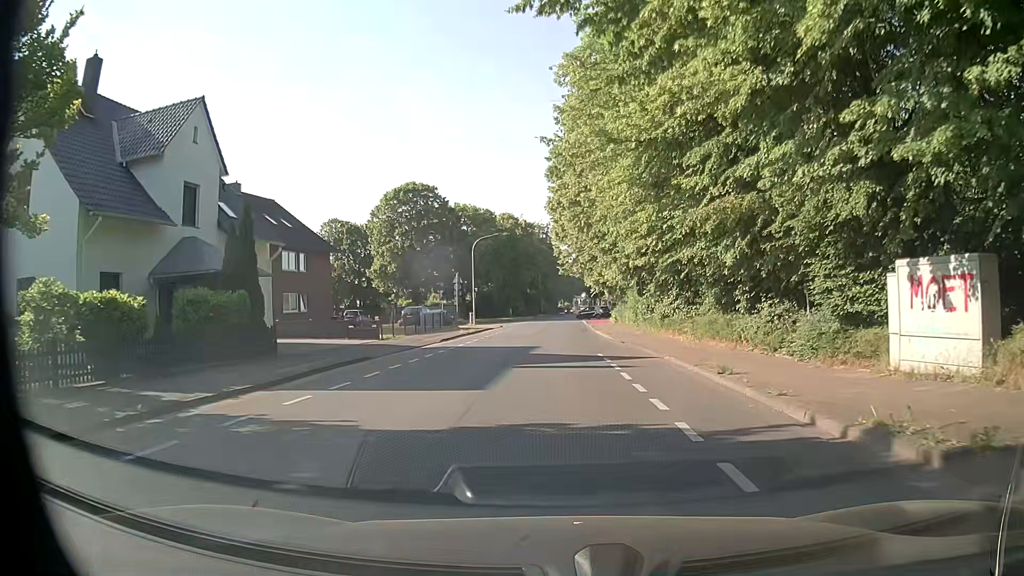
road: unclassified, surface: asphalt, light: Day
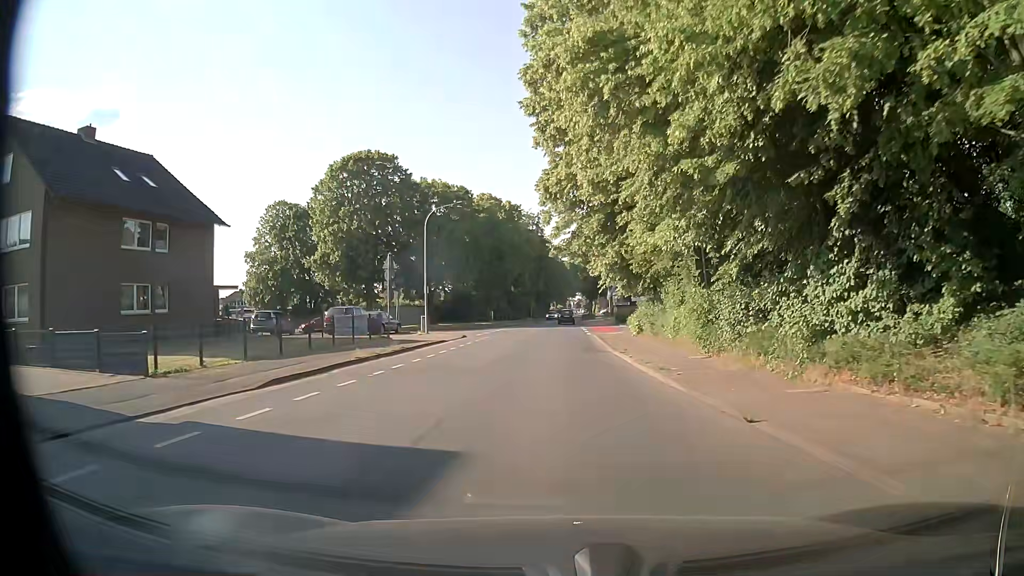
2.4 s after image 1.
(+0.1, +18.5) m; +1°
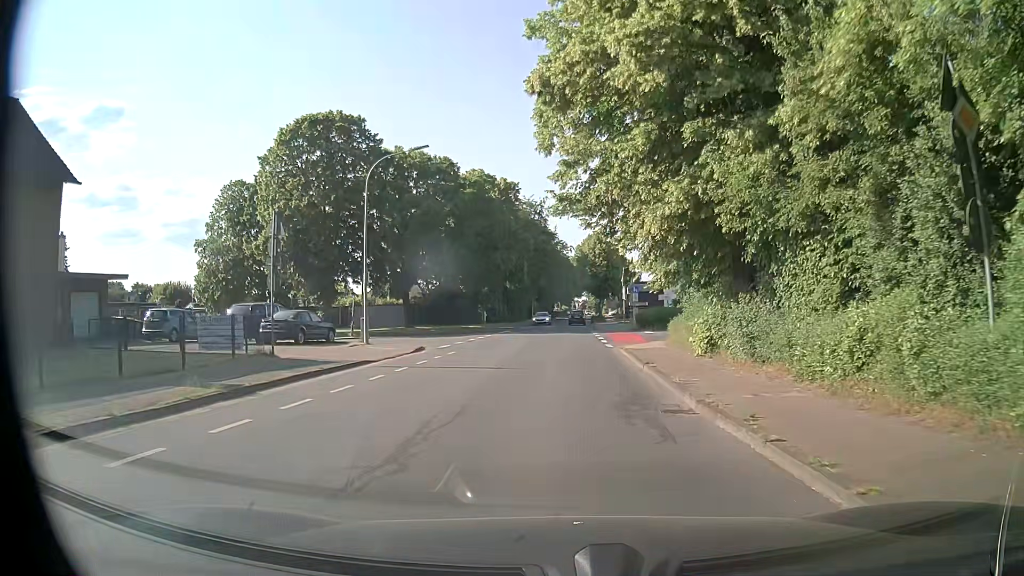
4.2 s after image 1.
(-0.2, +13.9) m; -1°
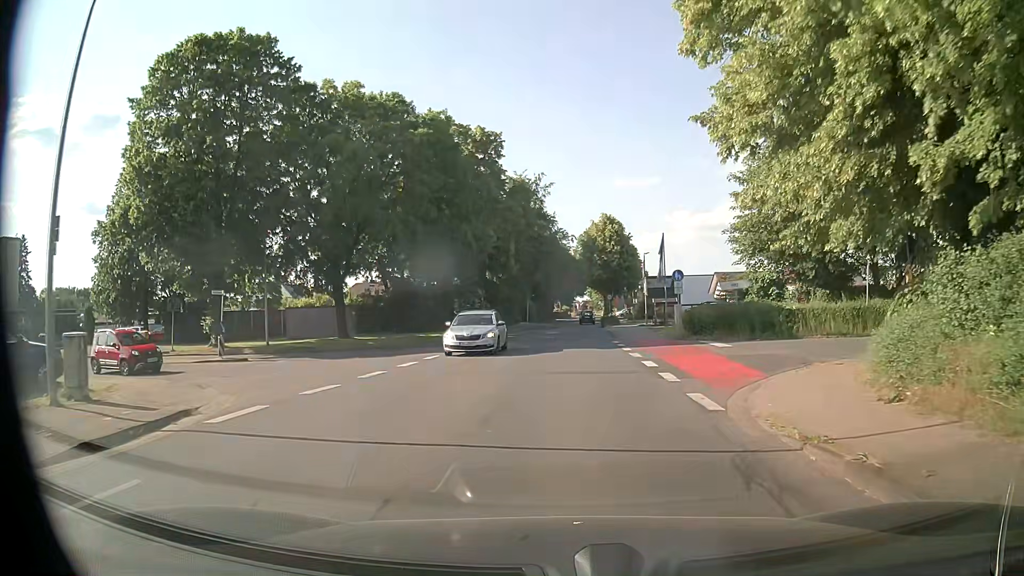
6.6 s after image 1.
(-0.1, +18.5) m; 0°
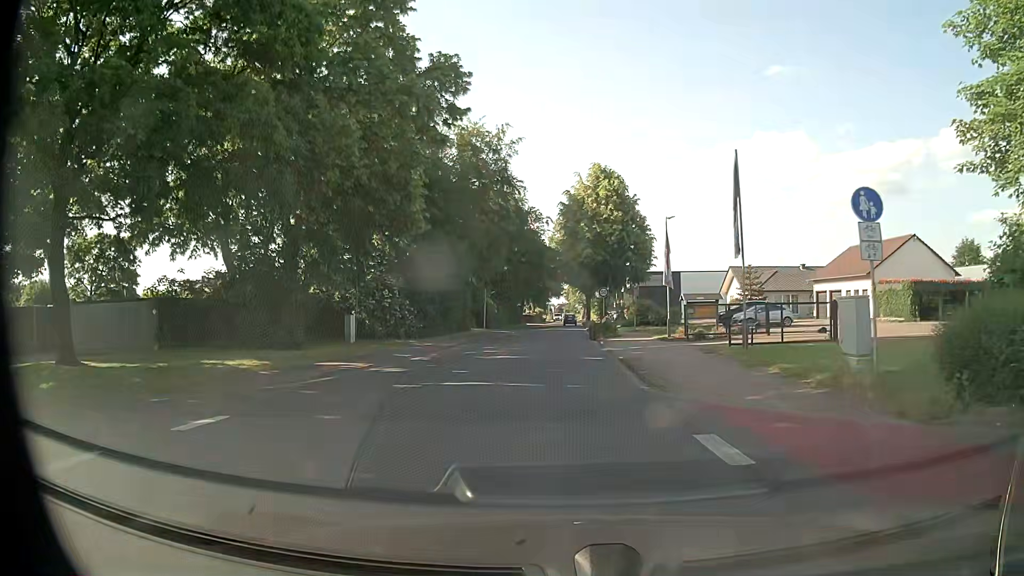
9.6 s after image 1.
(+0.9, +23.8) m; +2°
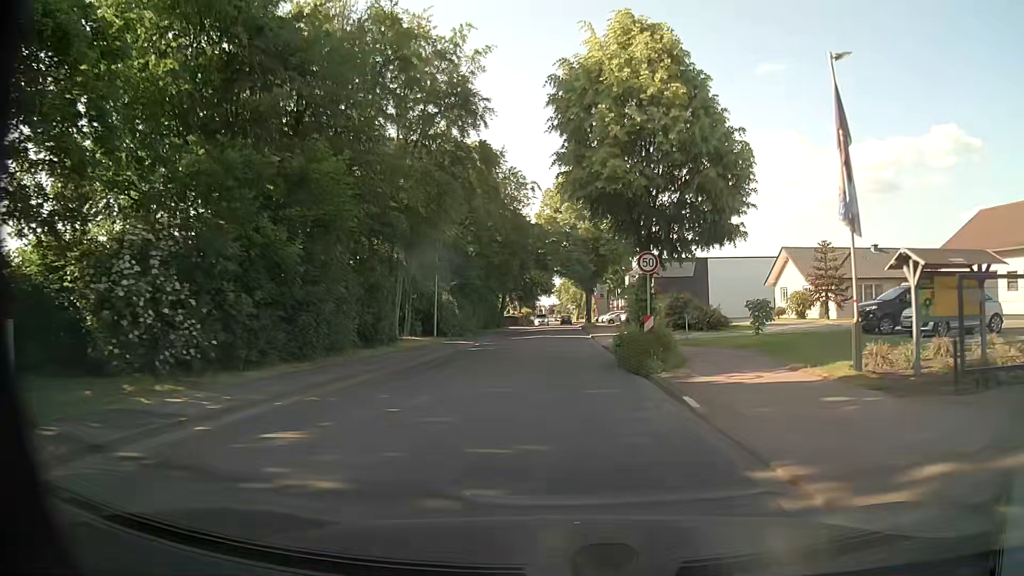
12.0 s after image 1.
(+0.1, +22.8) m; +1°
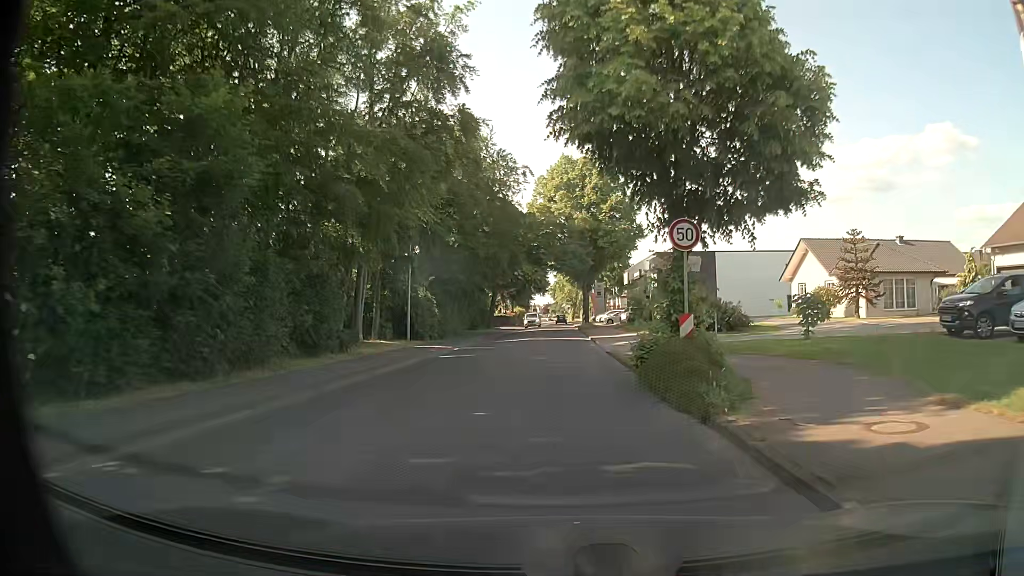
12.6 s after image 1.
(0.0, +6.2) m; 0°
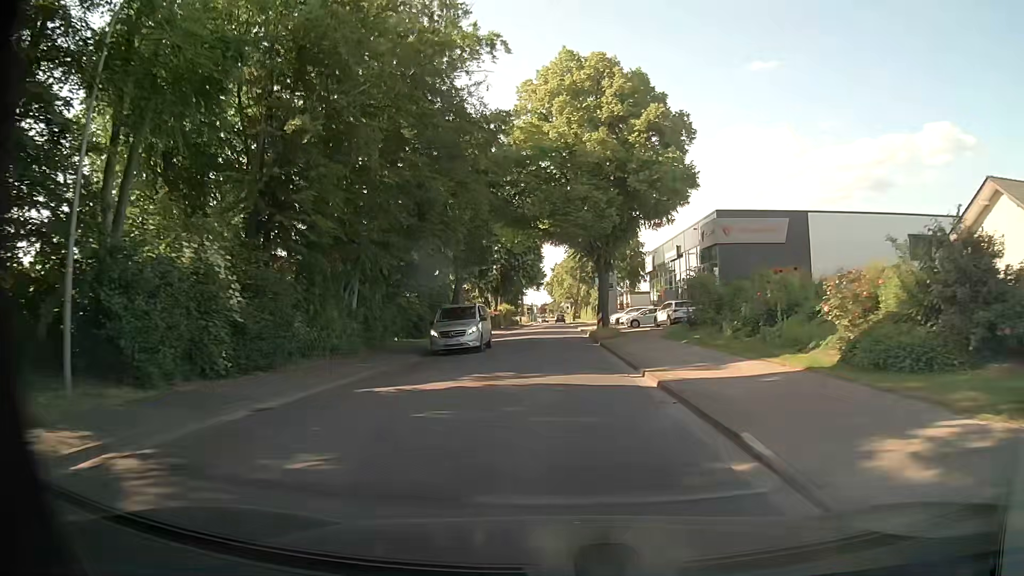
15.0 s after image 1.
(-0.1, +26.7) m; 0°
(0, +10) (0, +20) (0, +30) (0, +40) (0, +50) (0, +60) (0, +70) (0, +80) (0, +90) (0, +100) m
